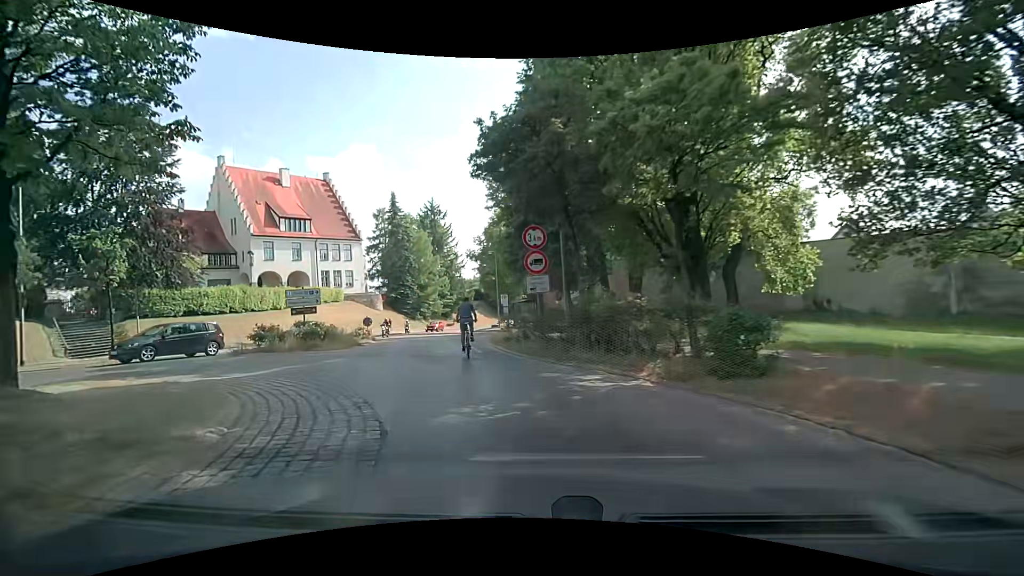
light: Day
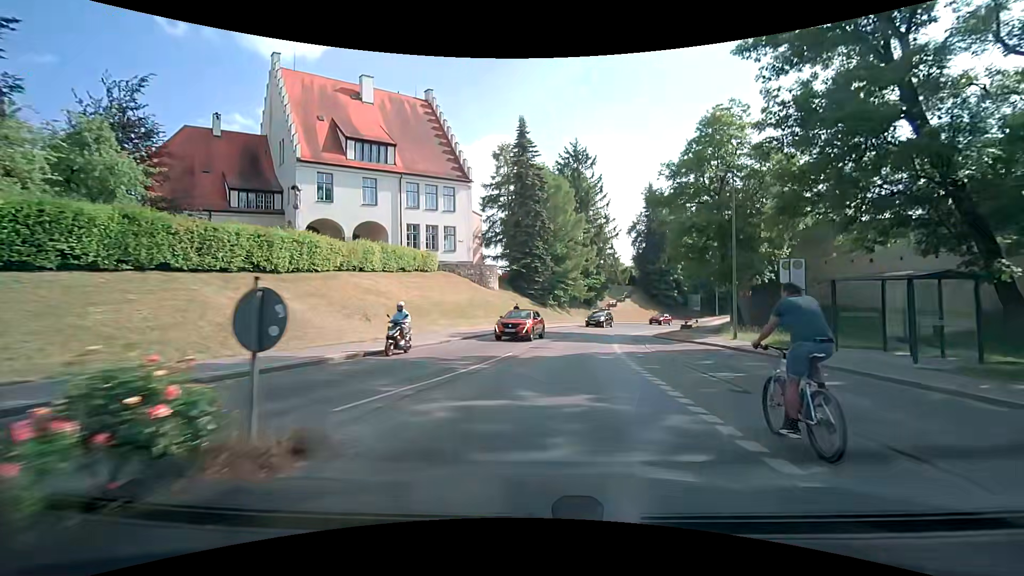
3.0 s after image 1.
(-7.4, +28.7) m; -16°
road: secondary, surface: asphalt
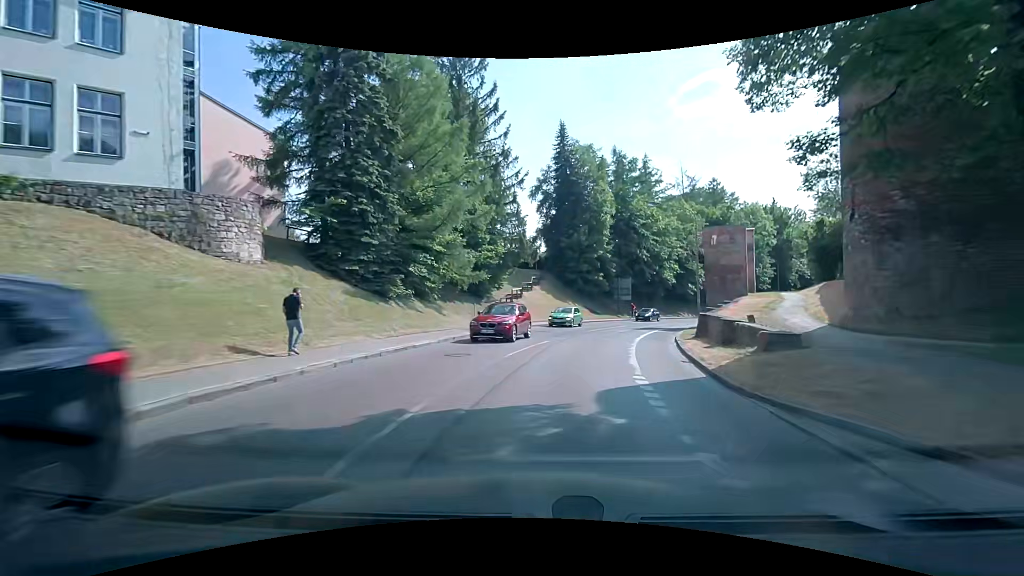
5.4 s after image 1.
(+2.9, +29.0) m; +13°
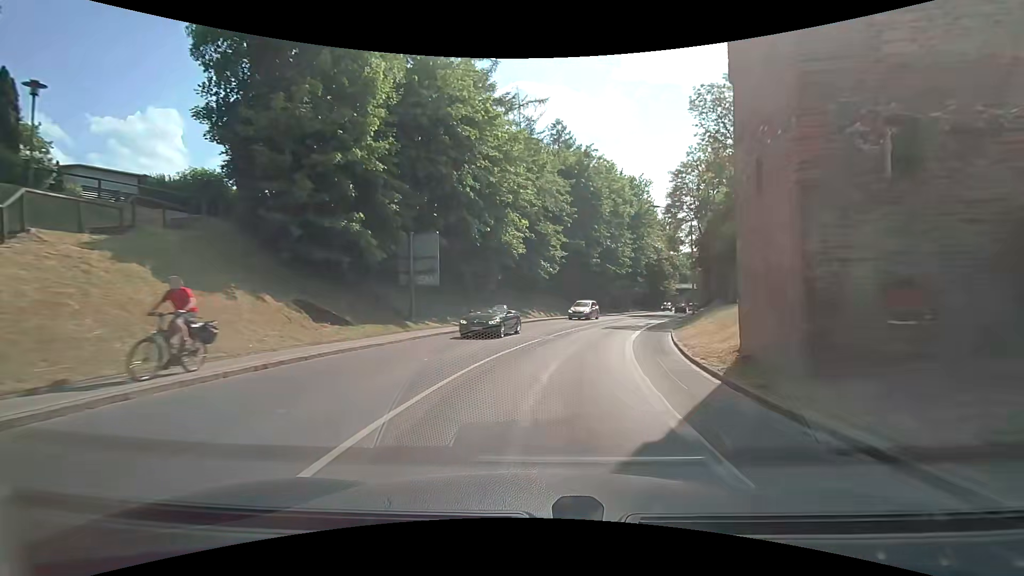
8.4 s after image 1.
(+6.8, +36.7) m; +21°
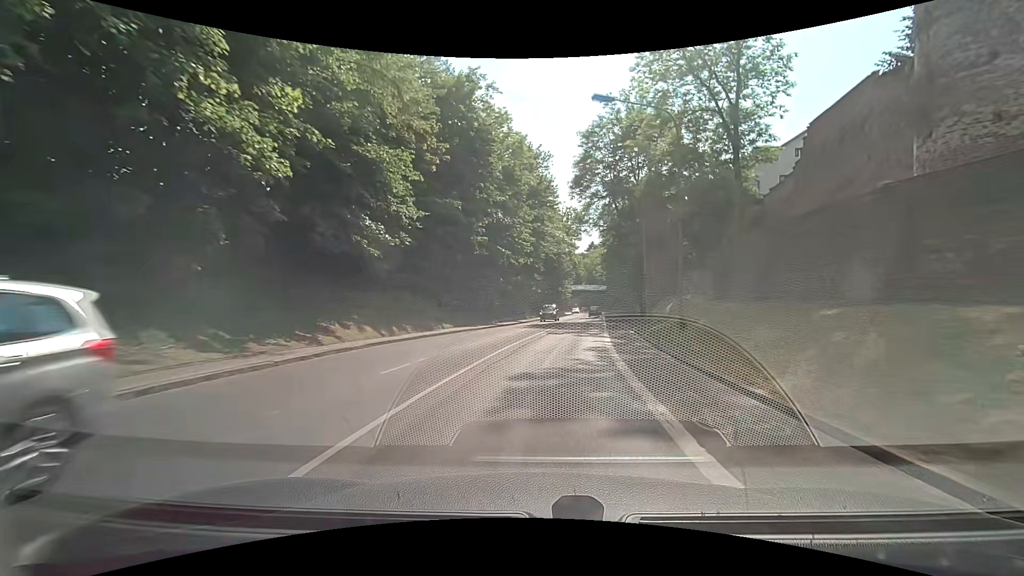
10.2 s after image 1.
(+2.3, +22.6) m; +12°
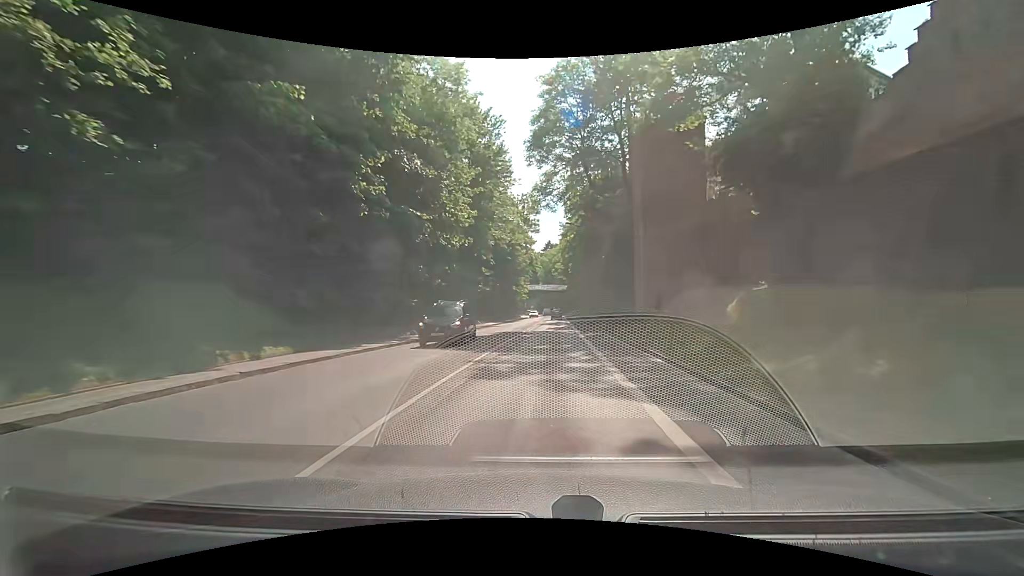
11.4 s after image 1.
(+0.8, +15.6) m; +5°
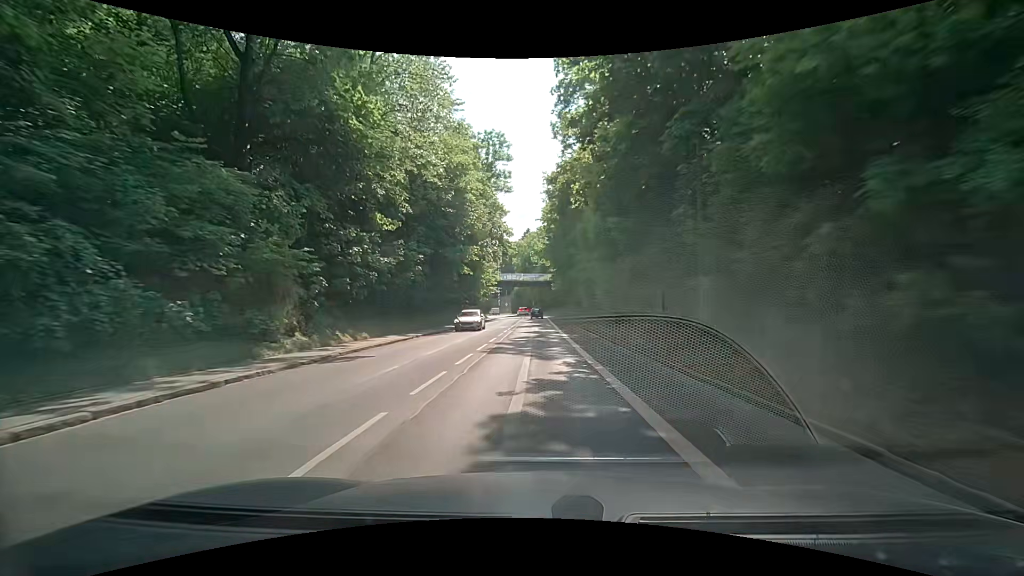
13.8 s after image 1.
(+1.2, +32.3) m; +2°
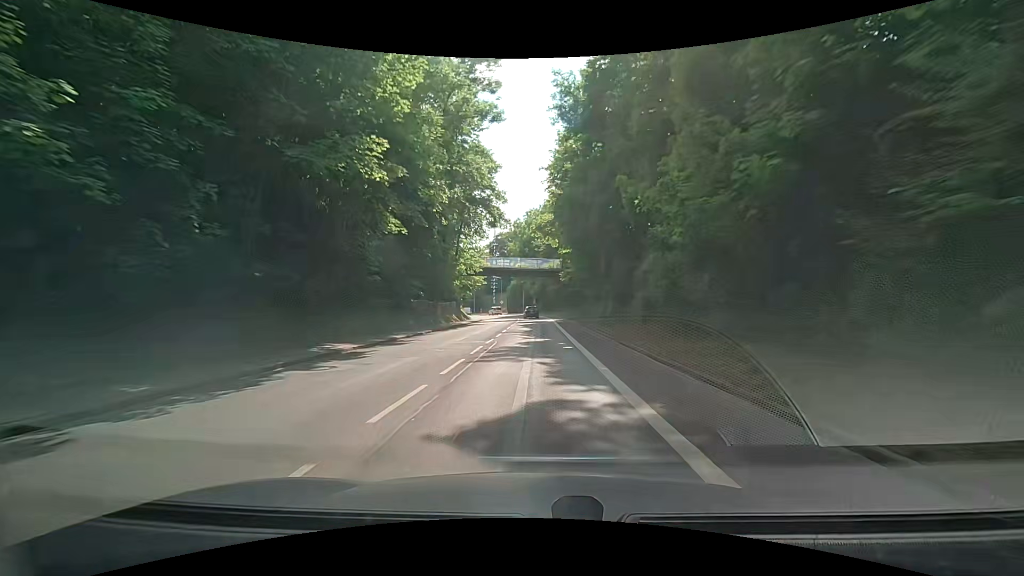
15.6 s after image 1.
(+0.2, +24.5) m; +1°
(0, +10) (0, +20) (0, +30) (0, +40) (-1, +50) (-1, +60) (-2, +70) (-4, +80) (-6, +90) (-9, +99) m
